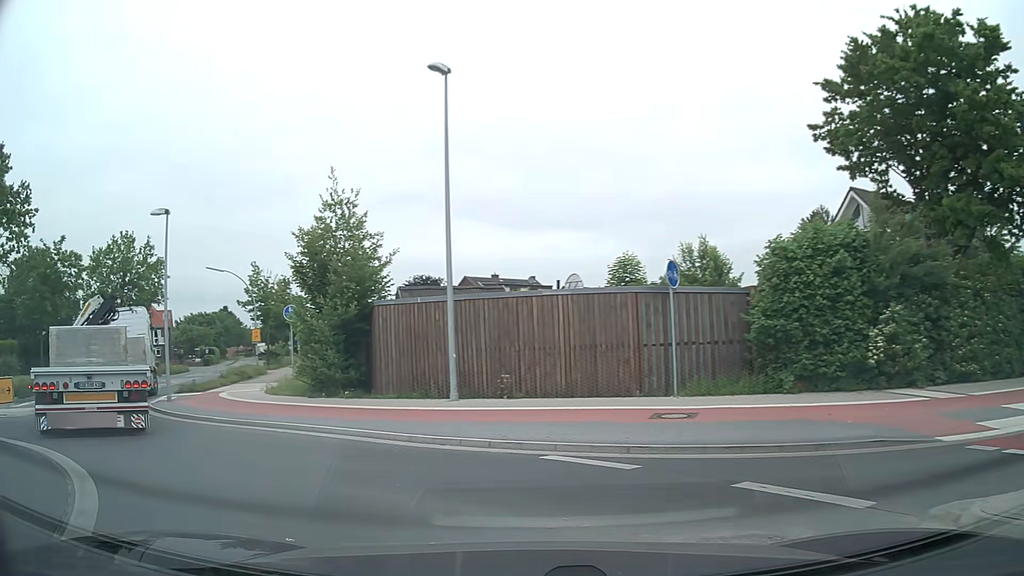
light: Day
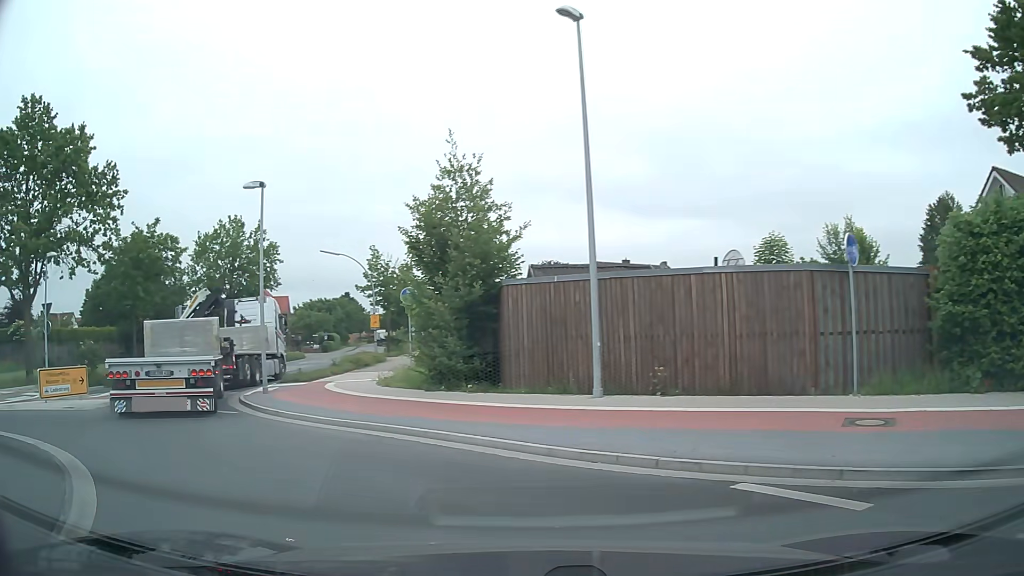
(-0.2, +2.4) m; -11°
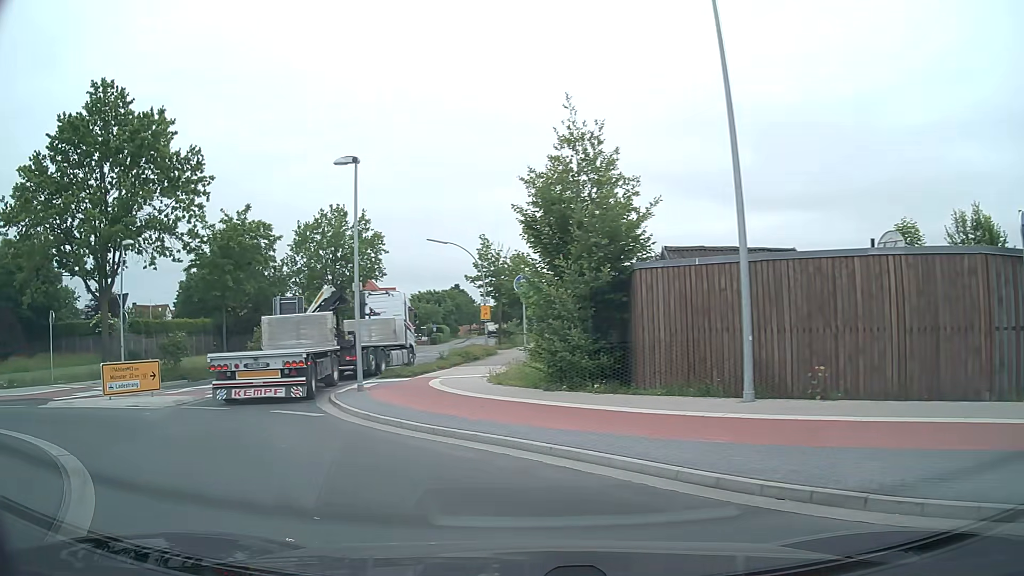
(-0.2, +2.1) m; -10°
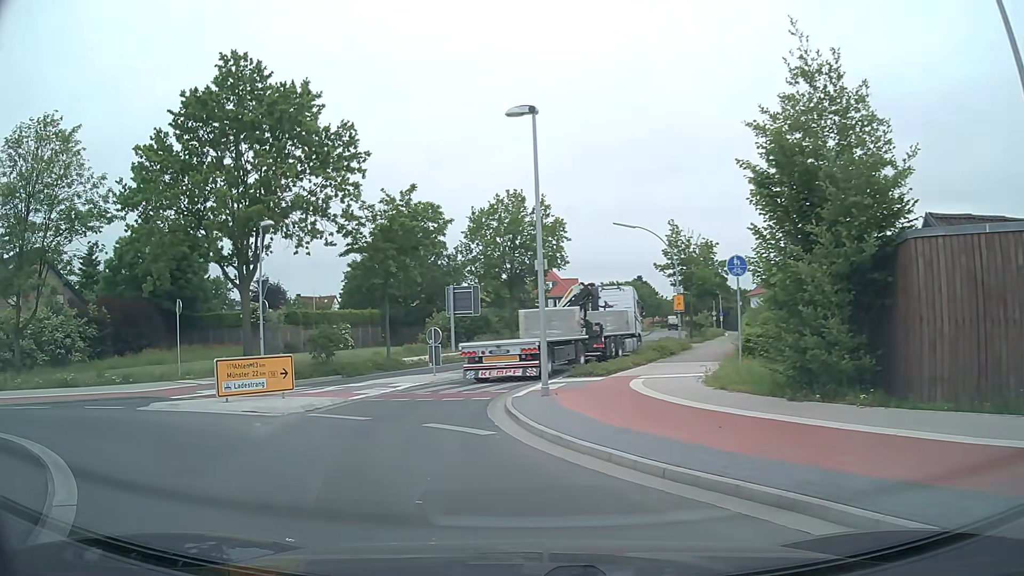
(-0.4, +3.5) m; -15°
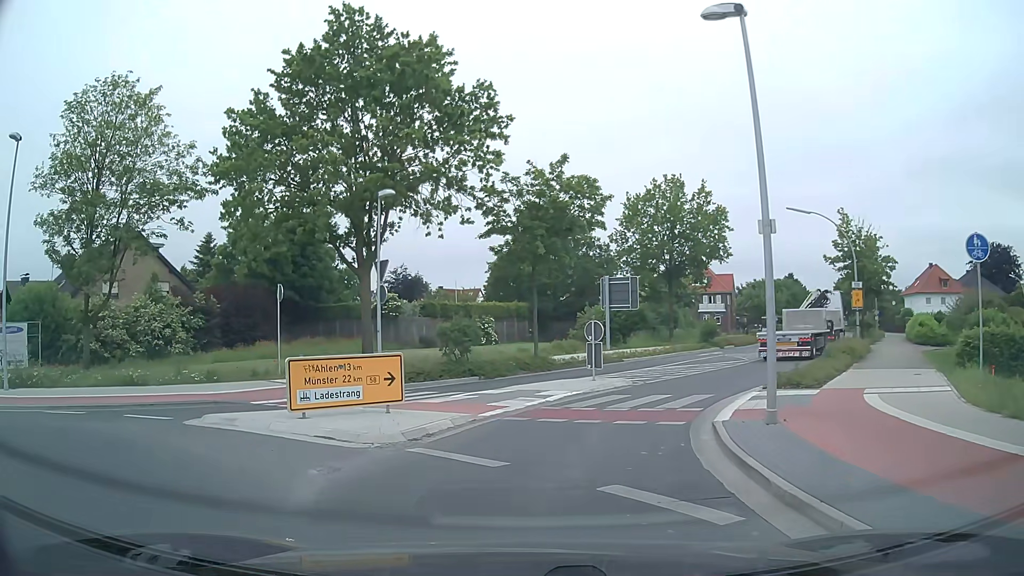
(-0.6, +4.7) m; -12°
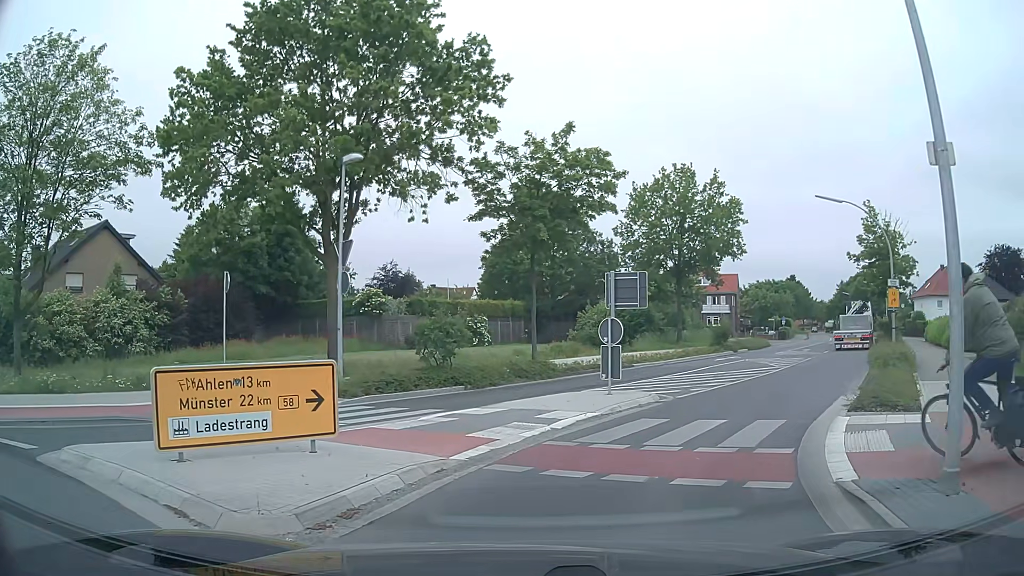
(-0.1, +4.4) m; -1°
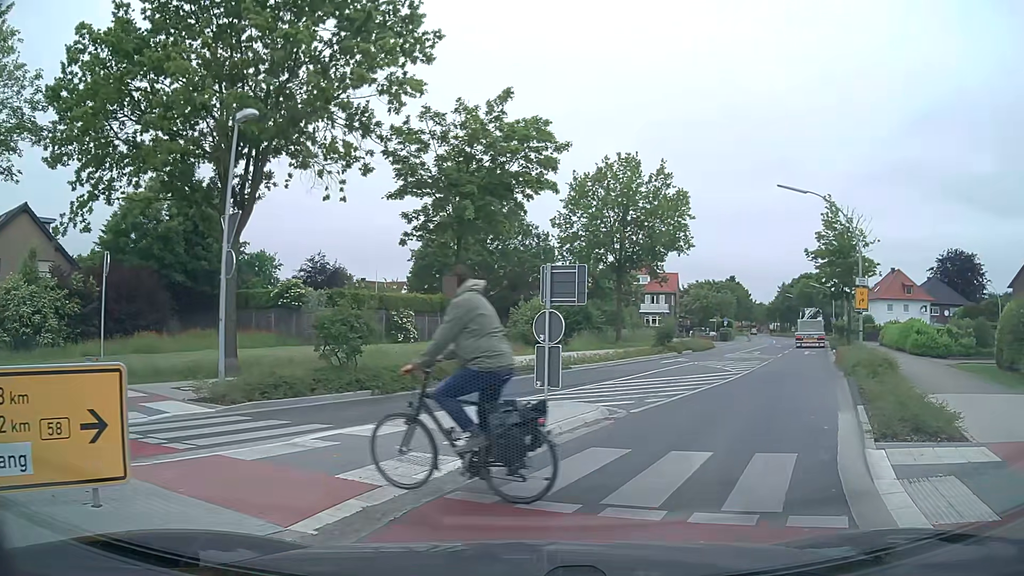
(+0.2, +3.3) m; +6°
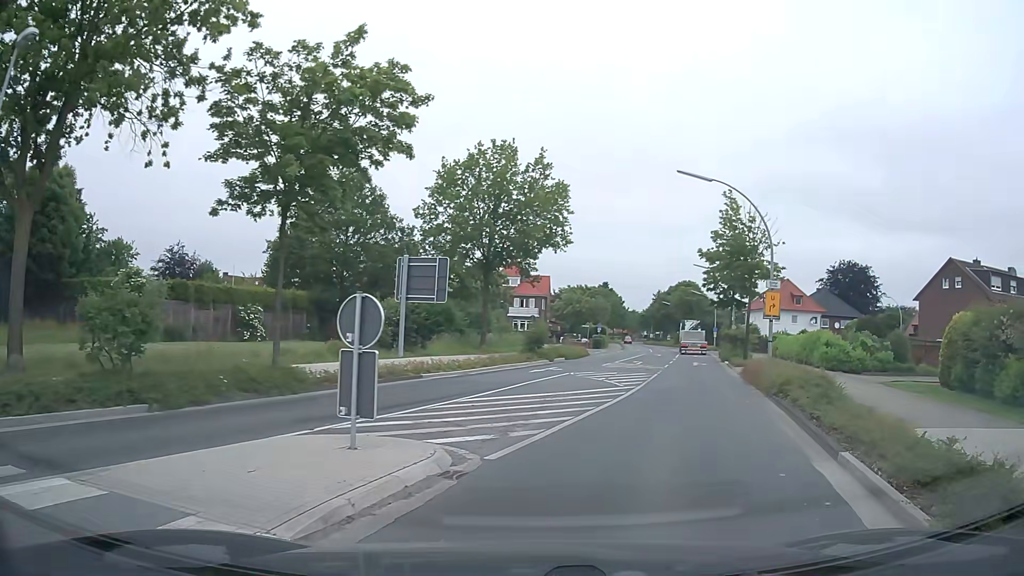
(+0.4, +4.7) m; +11°
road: secondary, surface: asphalt
(+2, +10) (+4, +20) (+7, +29) (+9, +39) (+12, +49) (+14, +58) (+17, +68) (+19, +78) (+21, +87) (+22, +97) m
